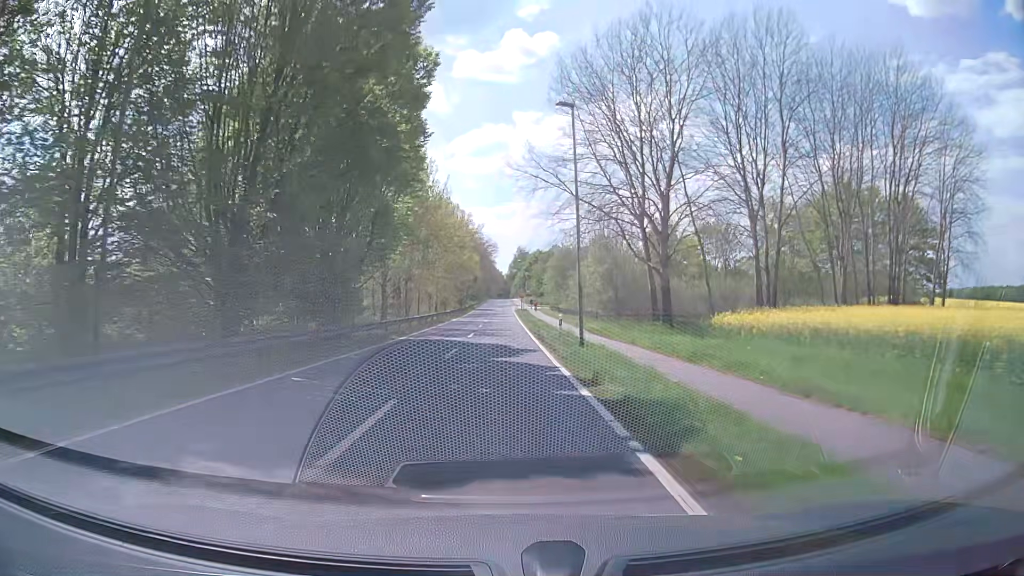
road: tertiary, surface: asphalt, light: Day
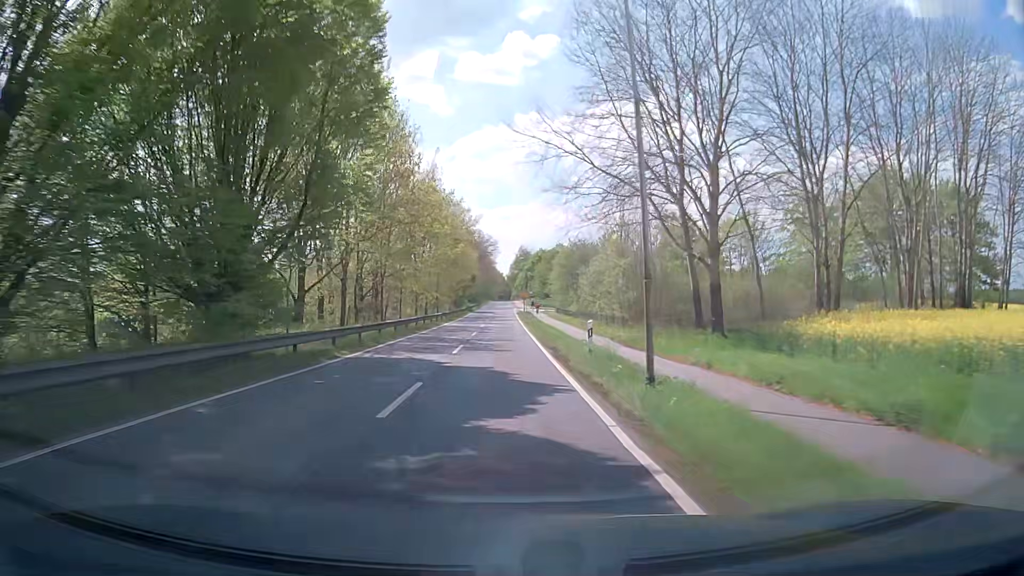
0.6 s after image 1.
(0.0, +9.5) m; 0°
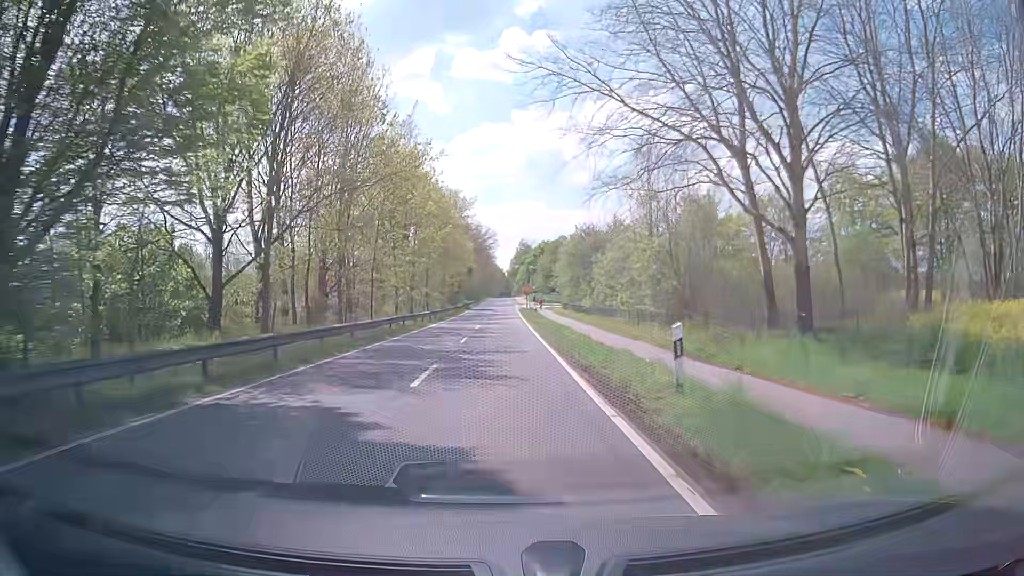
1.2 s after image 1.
(0.0, +9.5) m; 0°
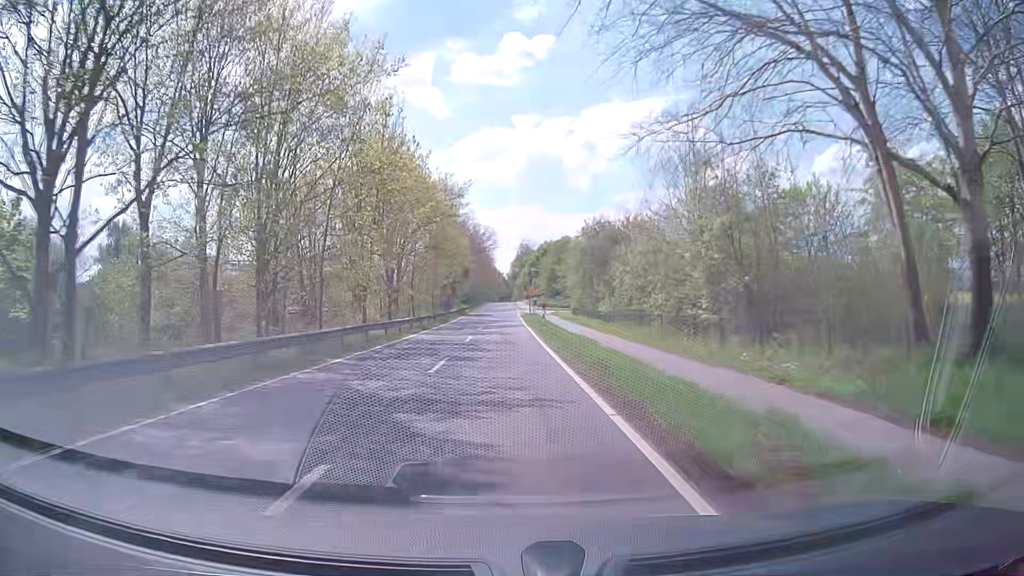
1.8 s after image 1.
(0.0, +9.5) m; 0°
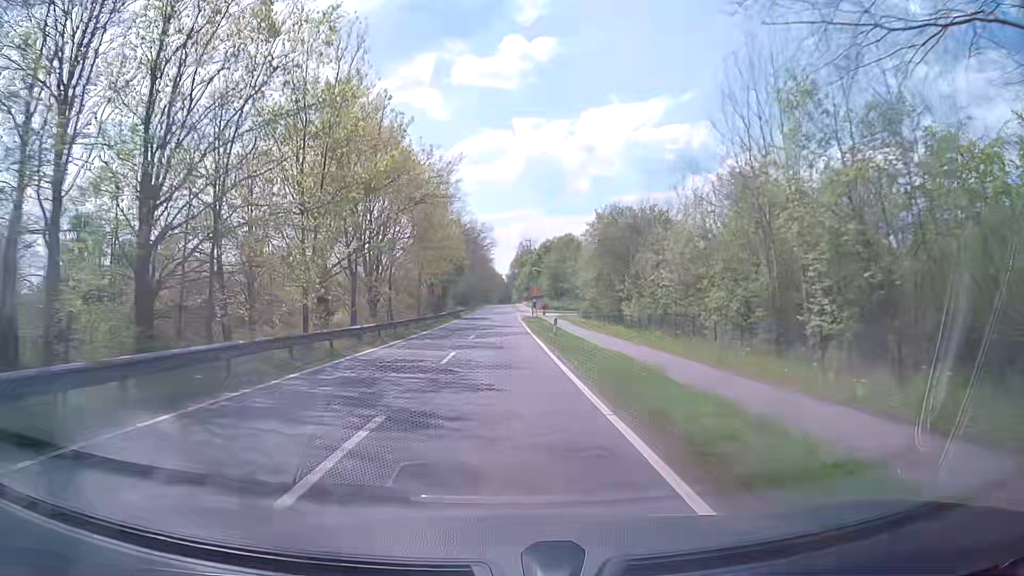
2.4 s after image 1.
(0.0, +9.4) m; 0°
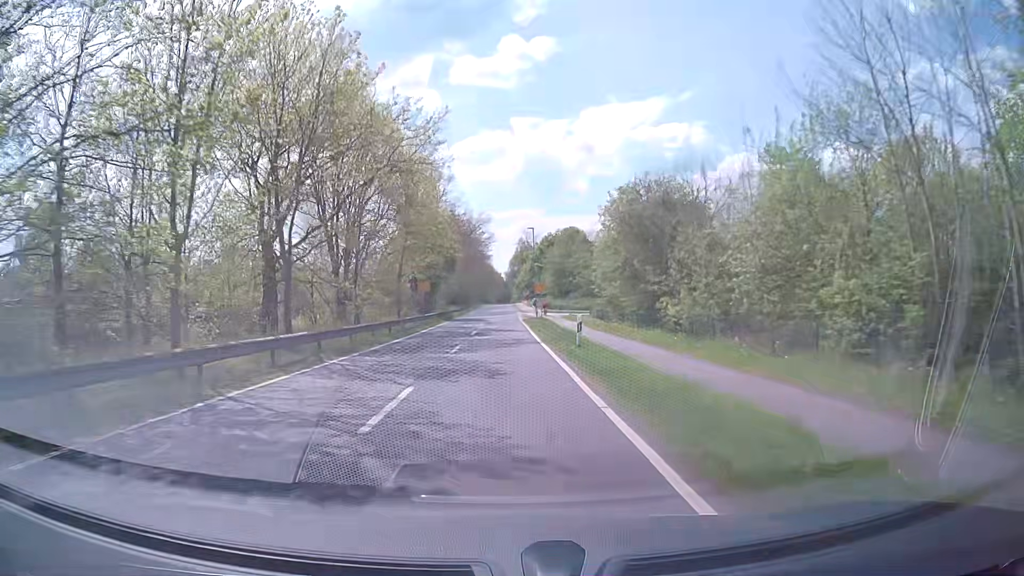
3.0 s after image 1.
(0.0, +9.3) m; 0°
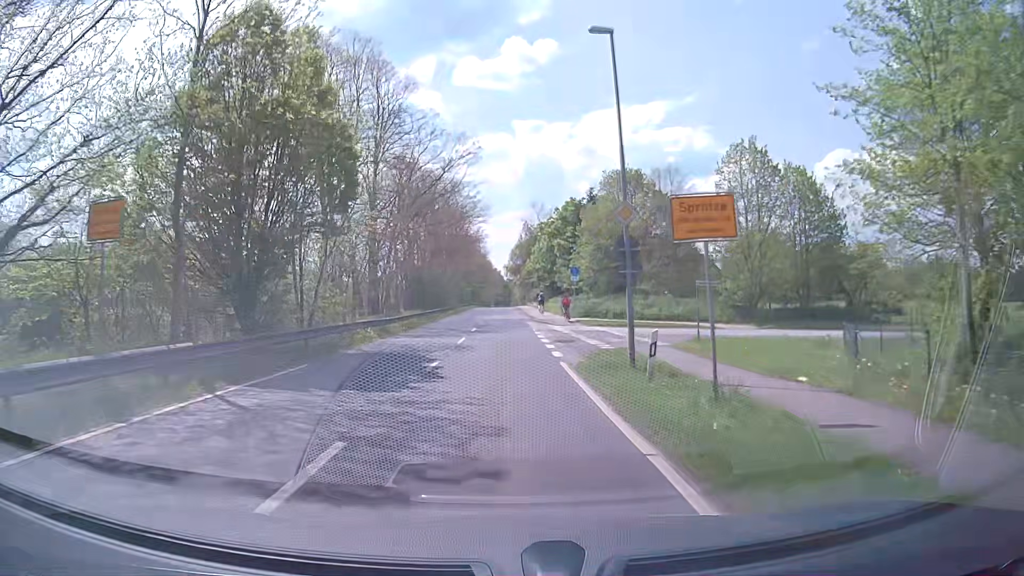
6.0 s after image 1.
(+0.1, +40.9) m; +1°
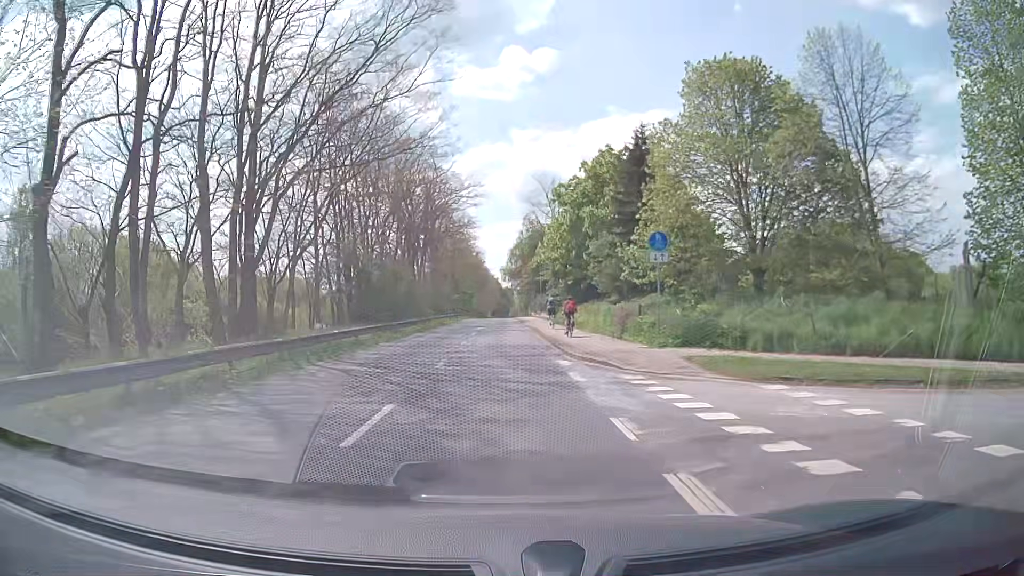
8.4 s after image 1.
(-0.2, +25.0) m; -1°
(0, +10) (0, +20) (0, +30) (0, +40) (0, +50) (0, +60) (0, +70) (0, +80) (0, +90) (0, +100) m
